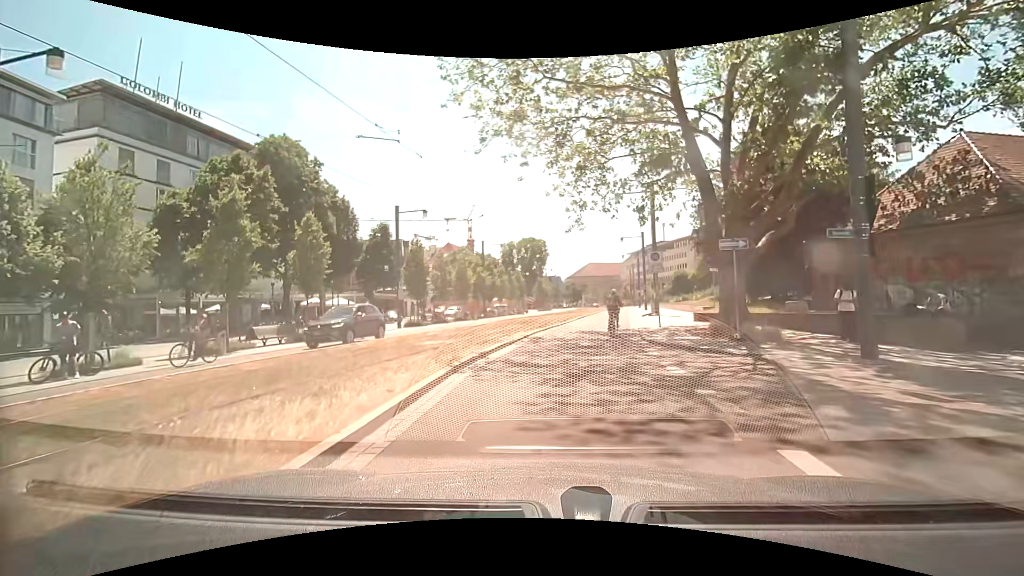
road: residential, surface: asphalt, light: Day
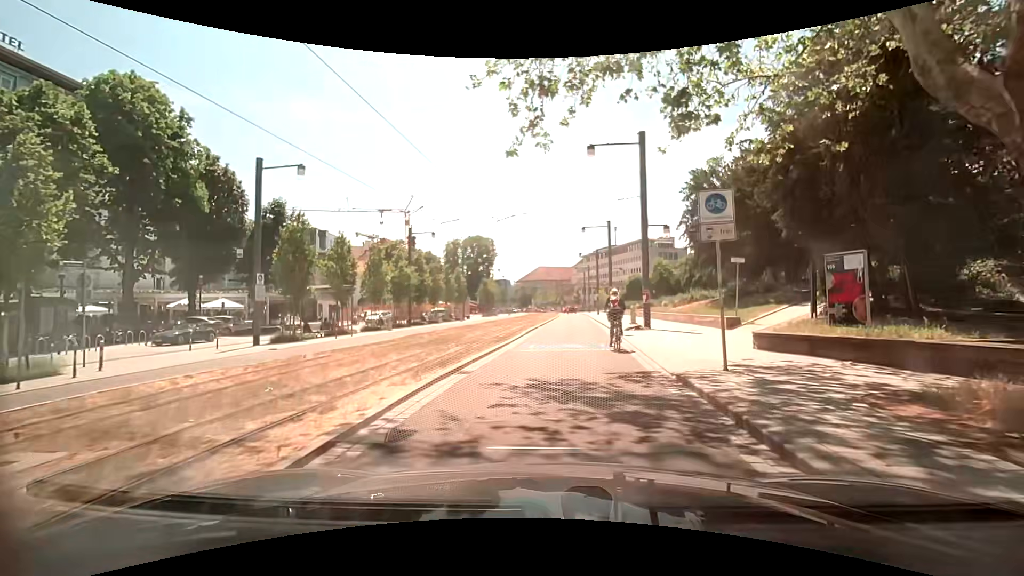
(+0.9, +12.8) m; +7°
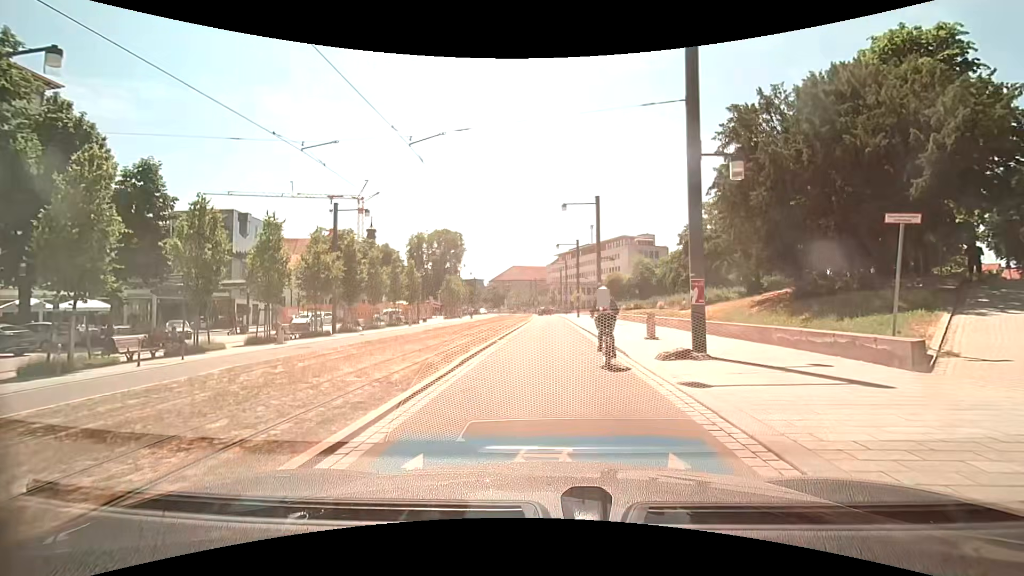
(+0.5, +11.6) m; +4°
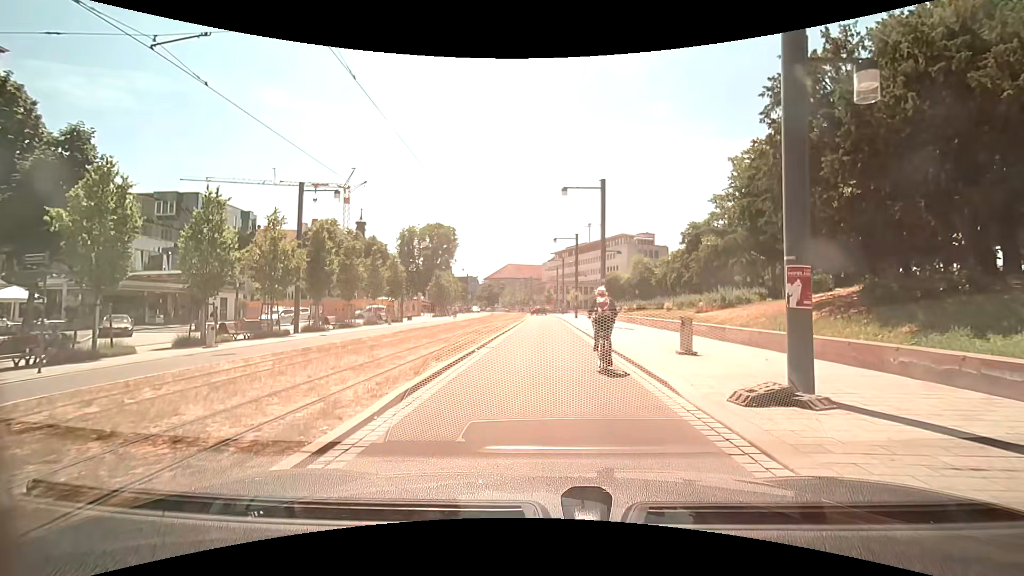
(0.0, +4.9) m; -1°
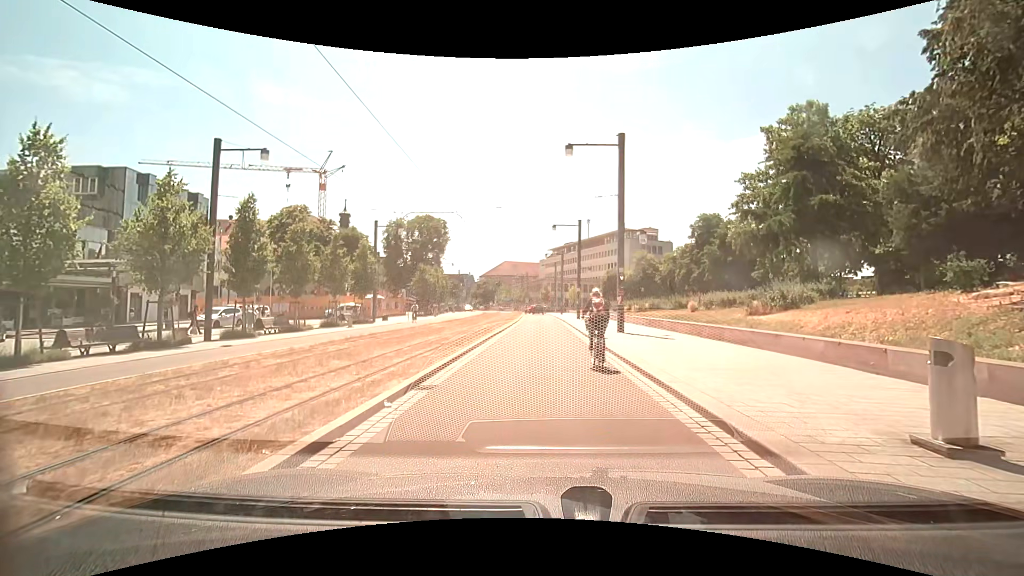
(+0.1, +8.2) m; +3°
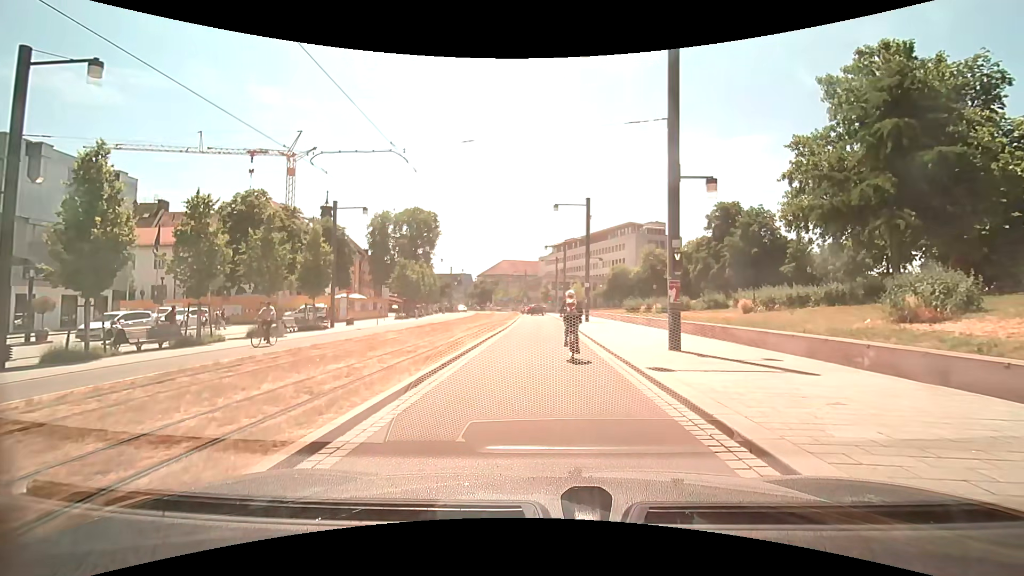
(-0.3, +9.5) m; -2°
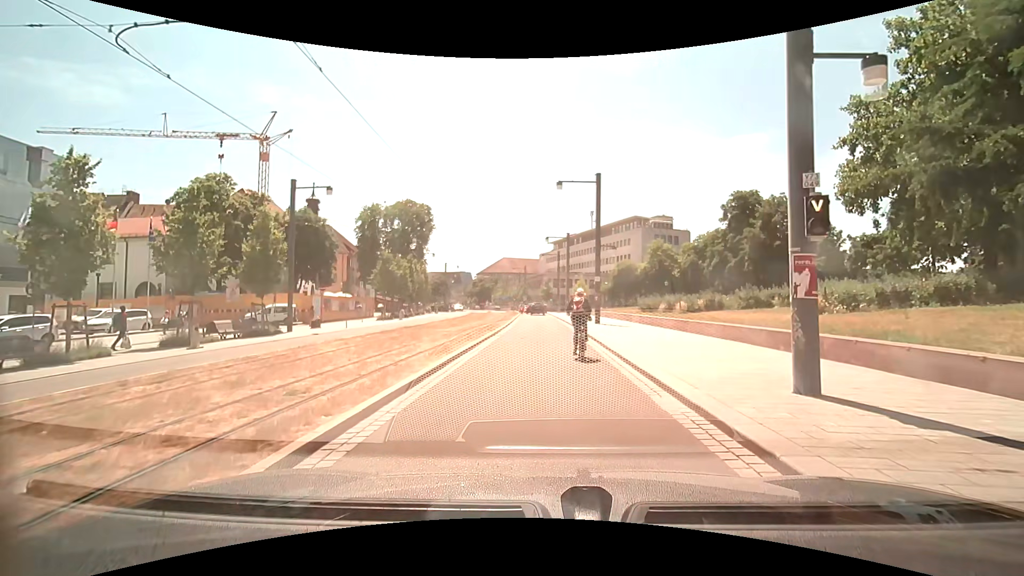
(0.0, +6.7) m; -1°
